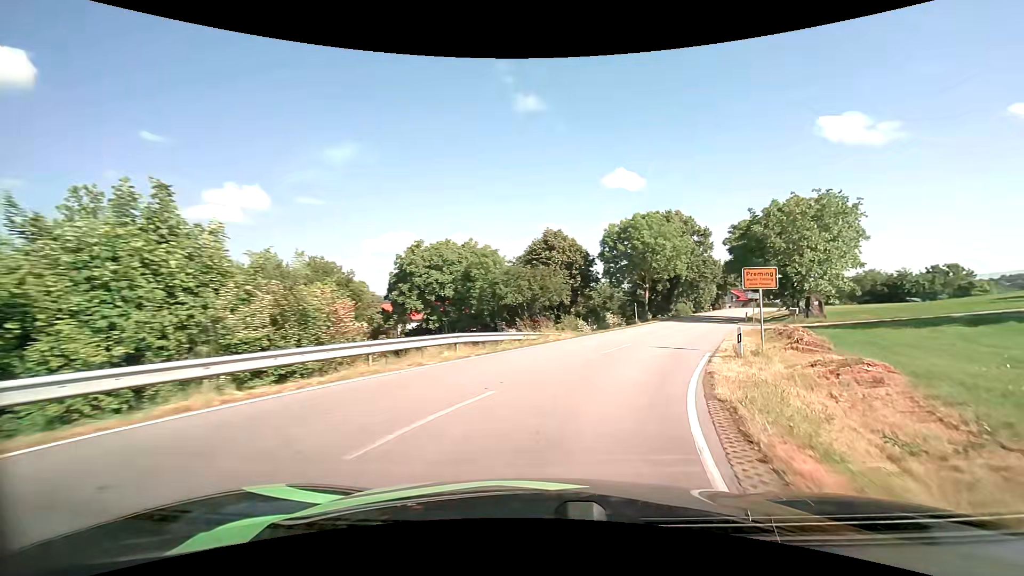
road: tertiary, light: Day
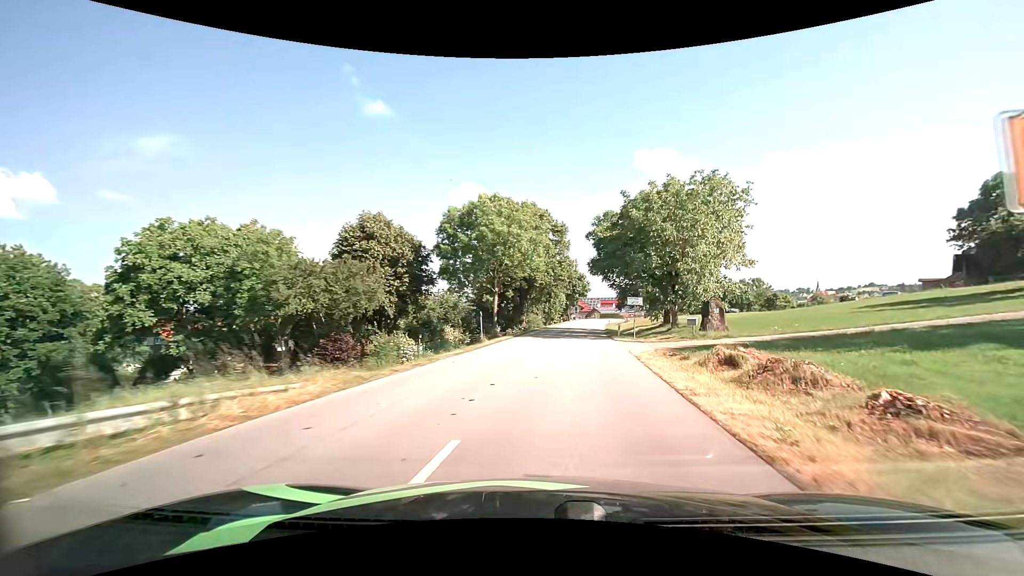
(+2.4, +14.2) m; +18°
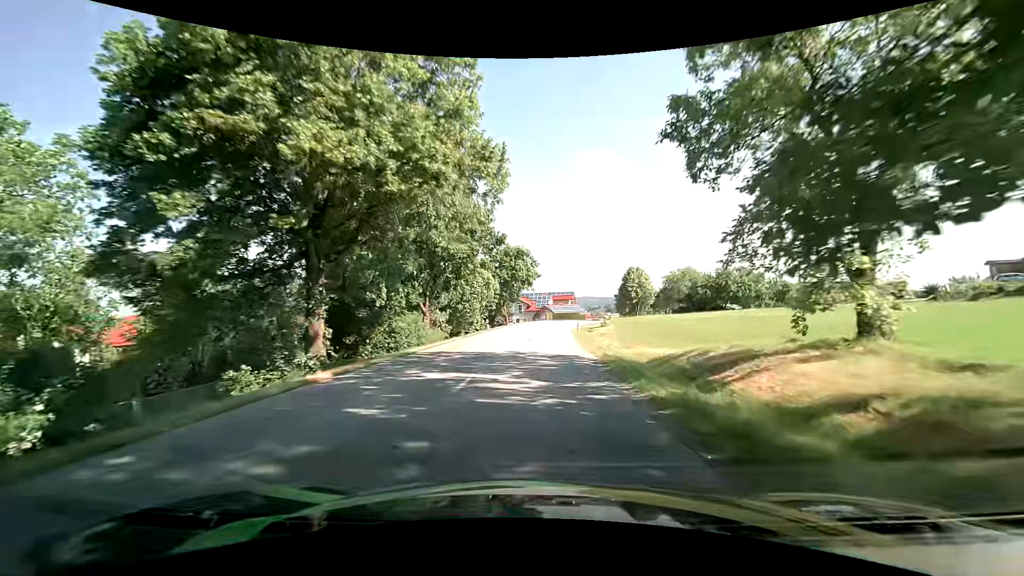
(+4.0, +39.7) m; +7°
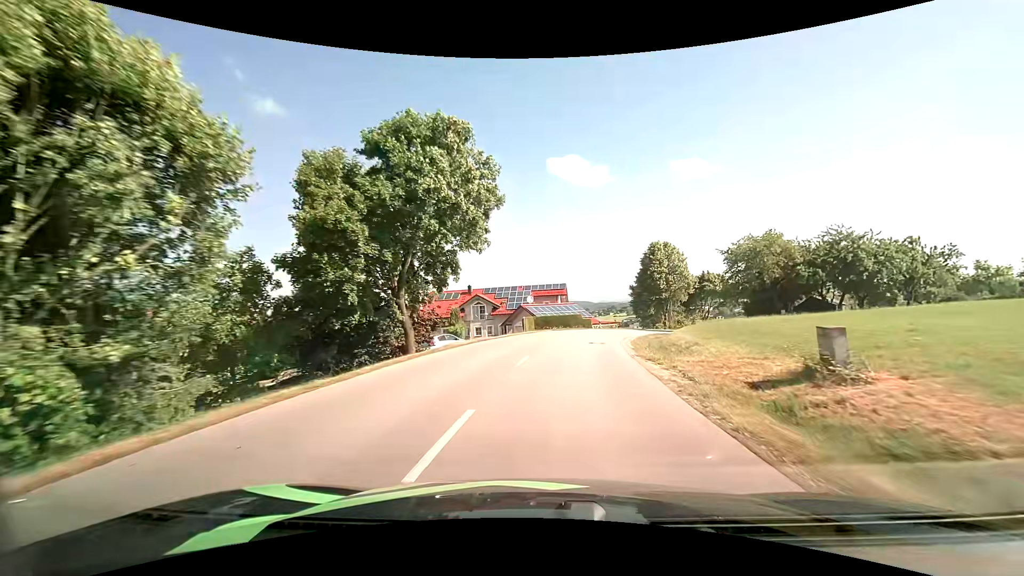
(+0.6, +40.7) m; +2°
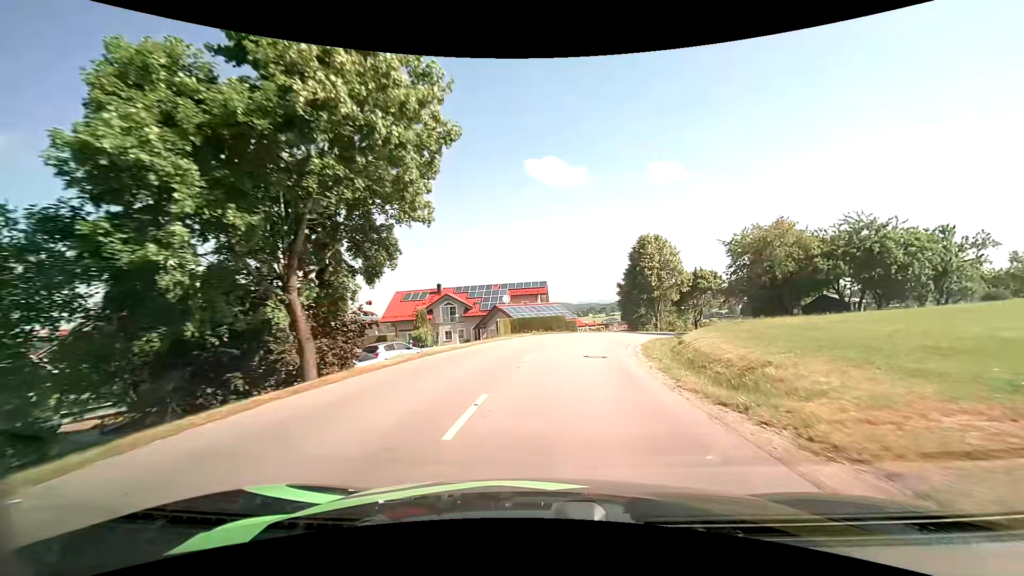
(+0.2, +7.7) m; +2°
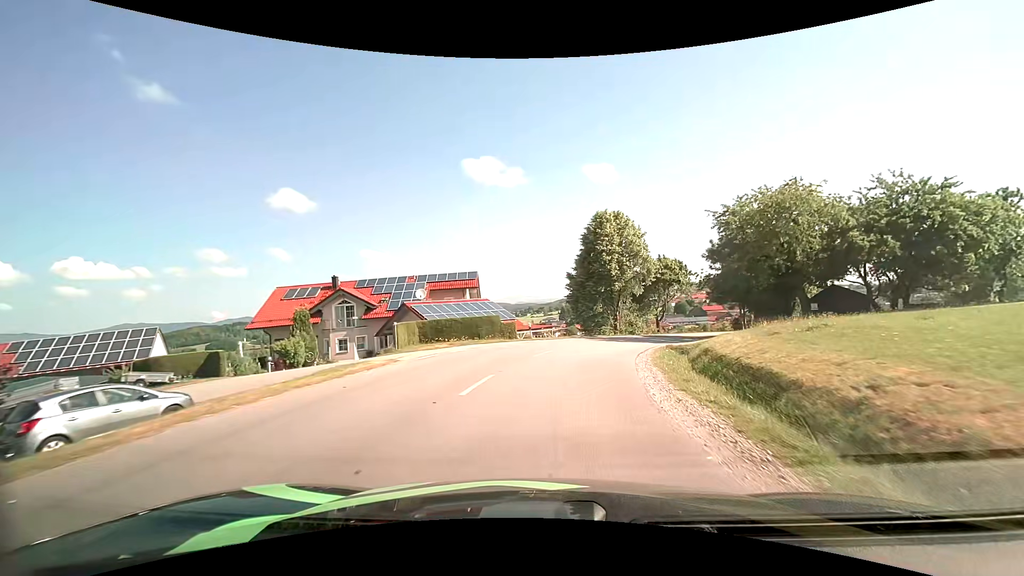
(+0.8, +14.8) m; +7°
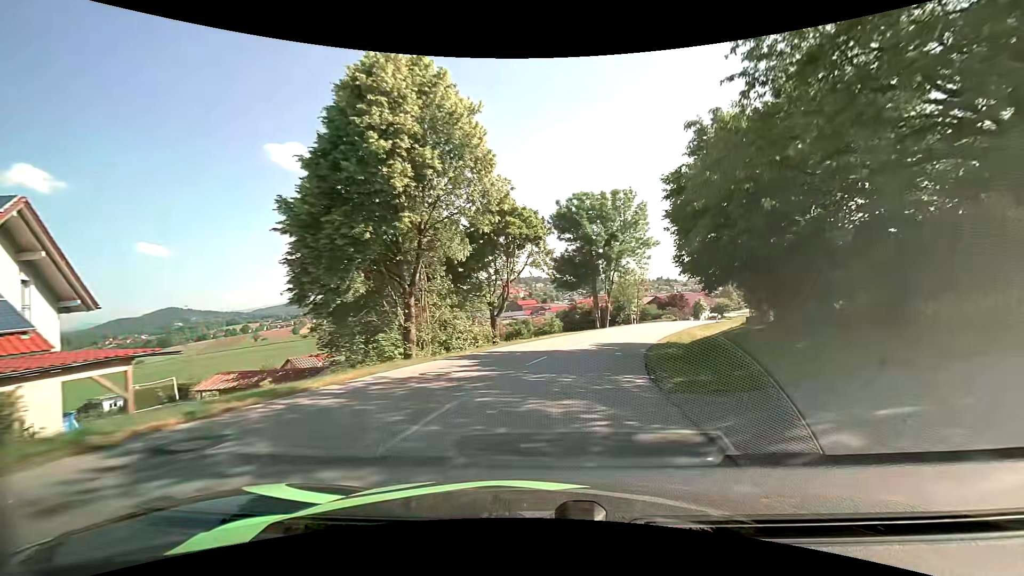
(+4.9, +29.2) m; +20°
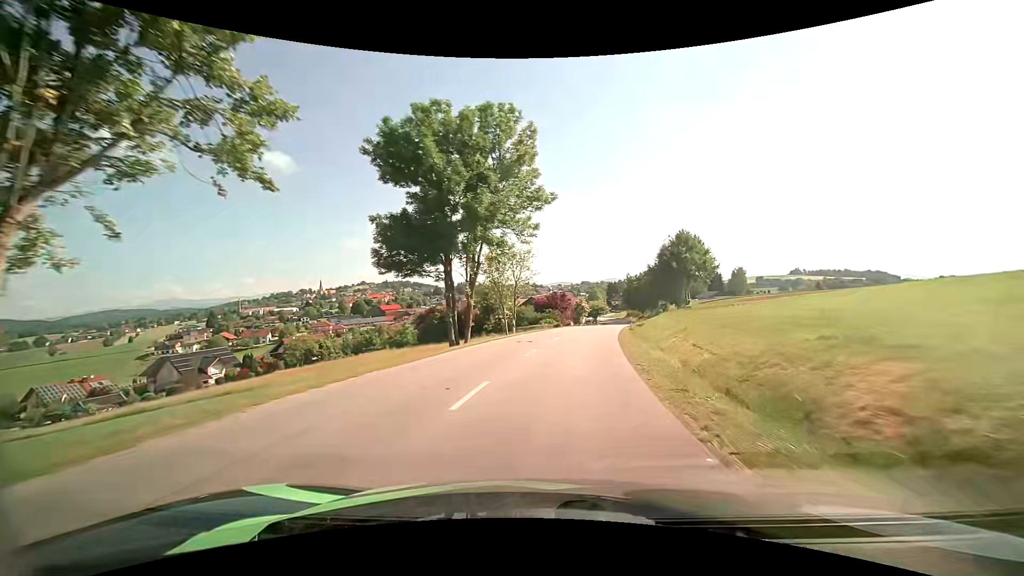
(+3.5, +24.5) m; +15°
(0, +10) (+1, +20) (+3, +30) (+4, +40) (+6, +49) (+9, +59) (+11, +69) (+13, +79) (+15, +88) (+18, +98) m
